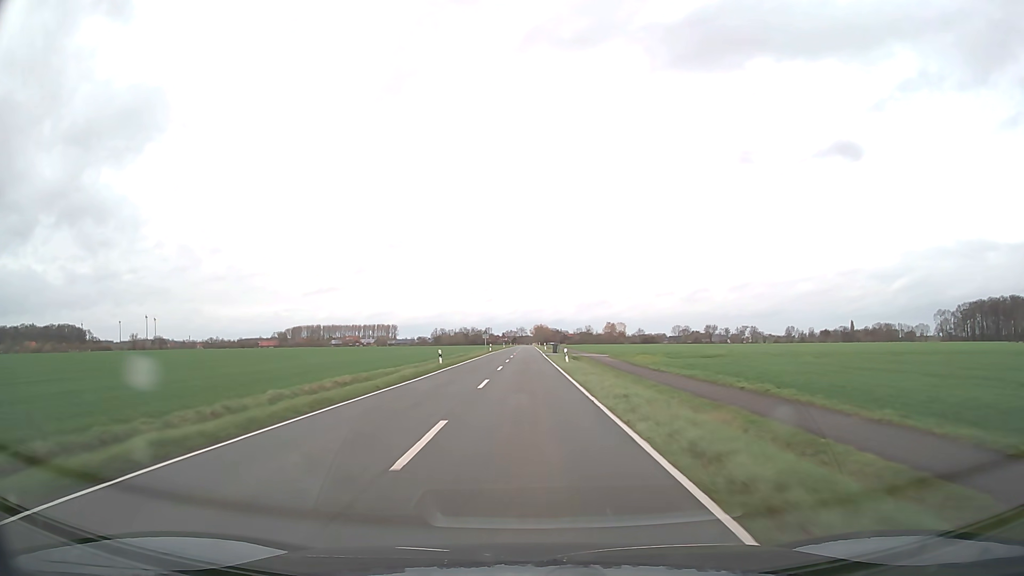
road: secondary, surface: asphalt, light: Day
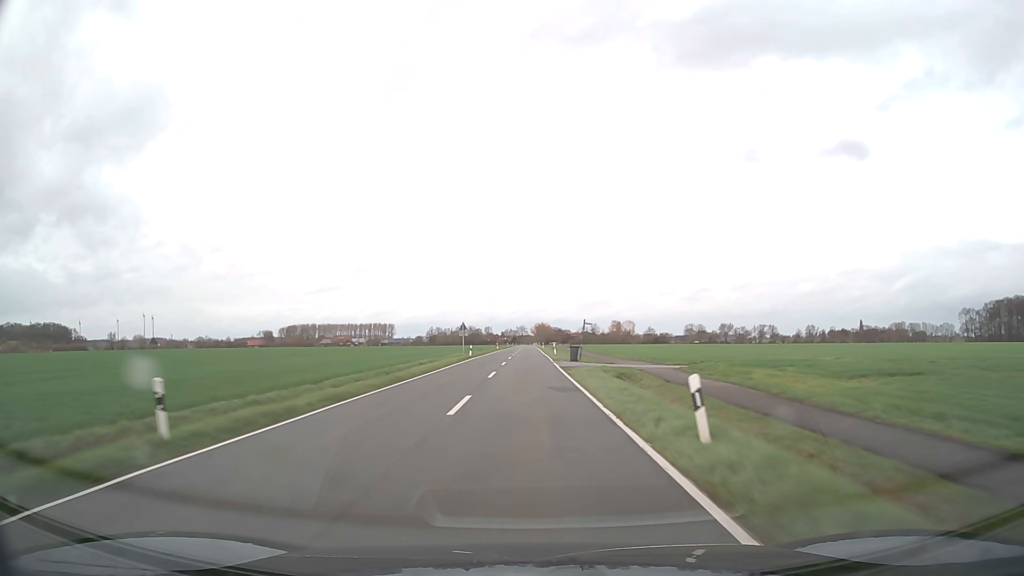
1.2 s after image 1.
(0.0, +31.4) m; 0°
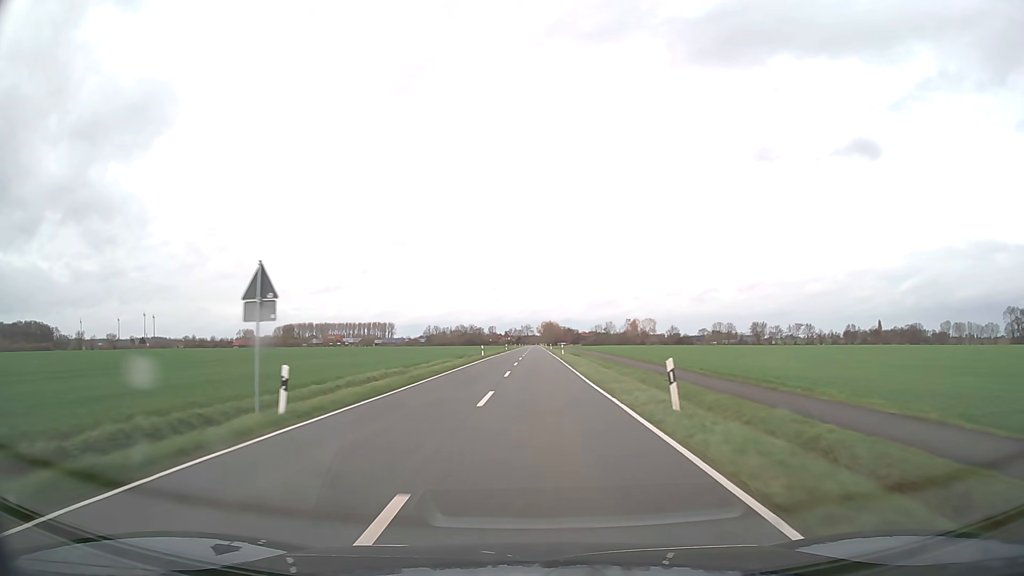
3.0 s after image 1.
(-0.3, +46.4) m; -1°
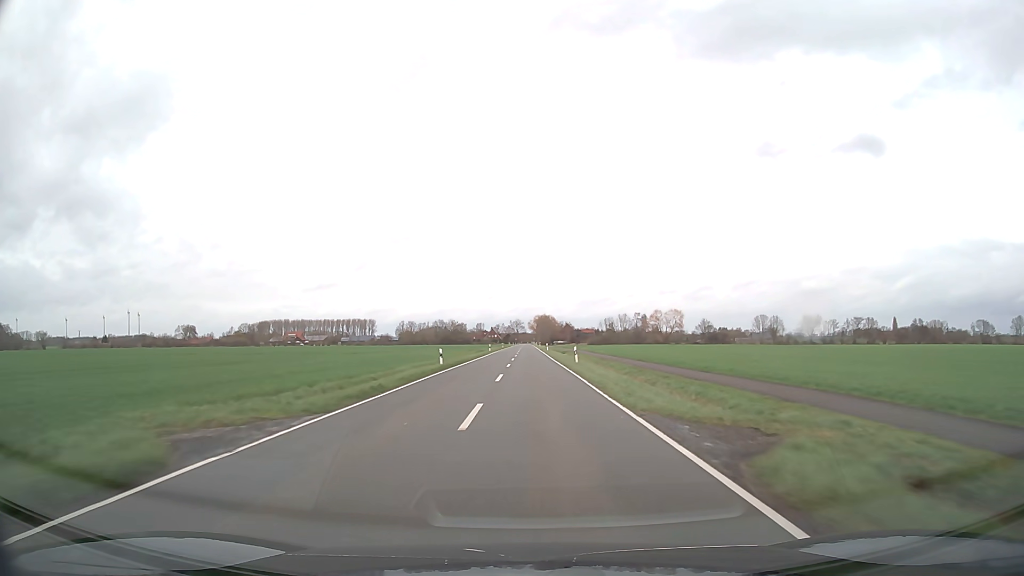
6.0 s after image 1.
(+0.7, +75.4) m; +1°
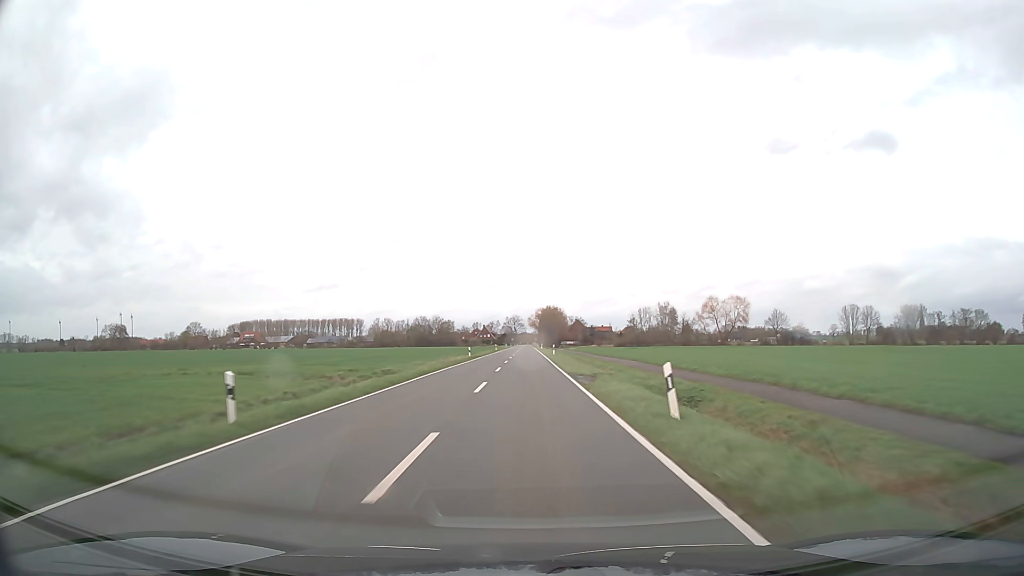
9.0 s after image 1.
(+0.1, +76.8) m; 0°
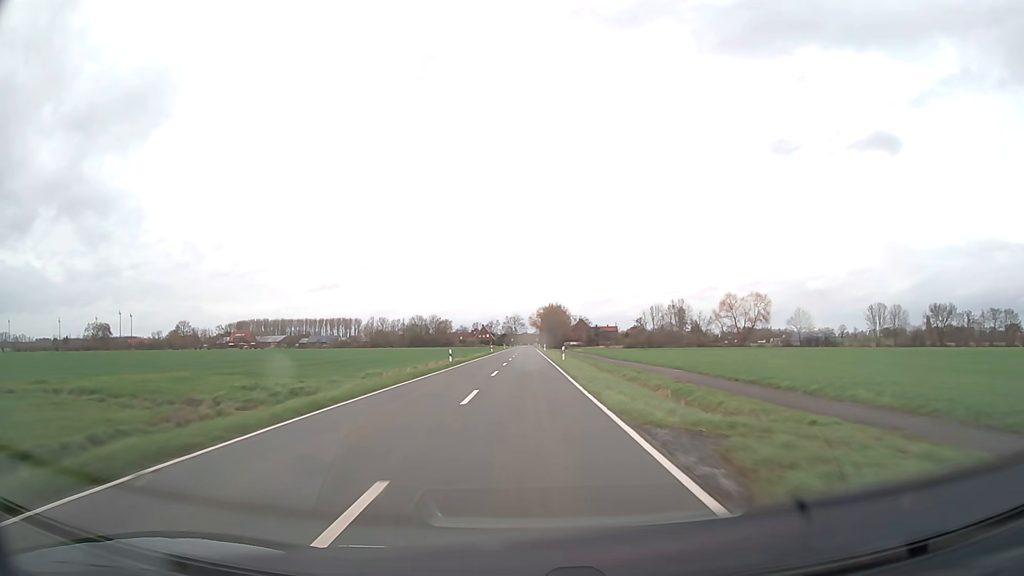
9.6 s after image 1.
(0.0, +15.5) m; 0°
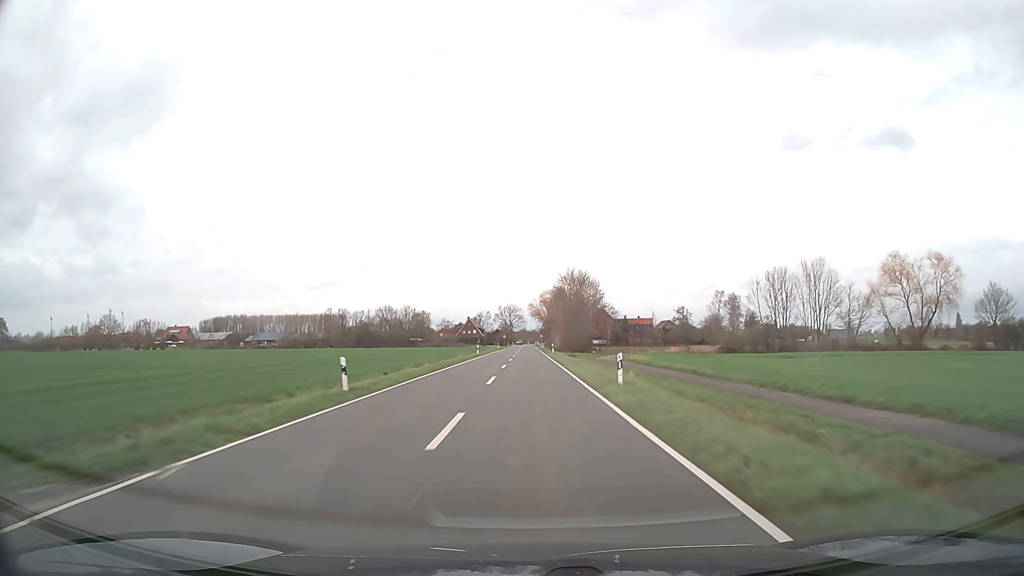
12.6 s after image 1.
(-0.2, +78.2) m; 0°
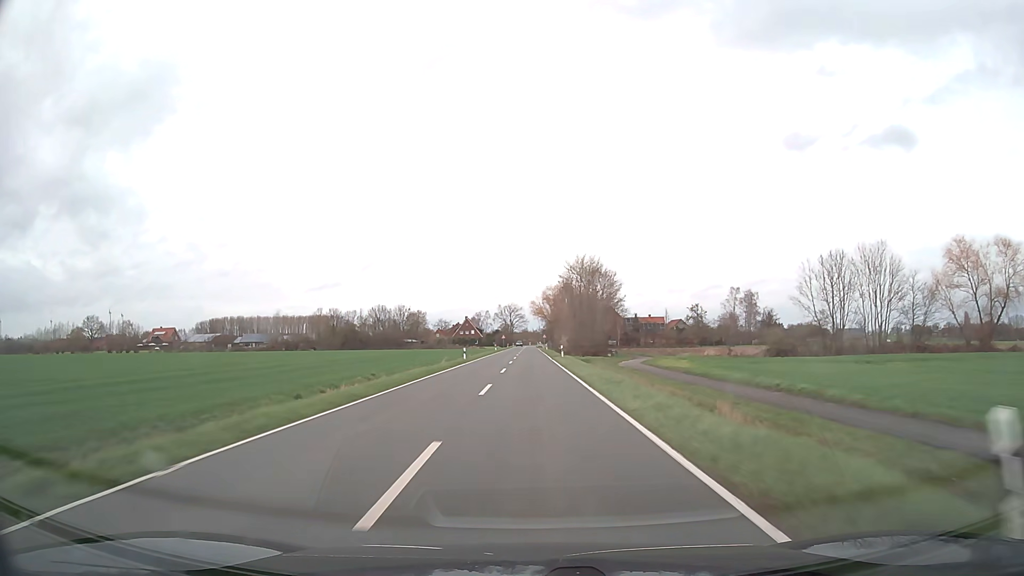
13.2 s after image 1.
(0.0, +15.6) m; 0°
(0, +10) (0, +20) (0, +30) (0, +40) (0, +50) (0, +60) (0, +70) (0, +80) (0, +90) (0, +100) m
